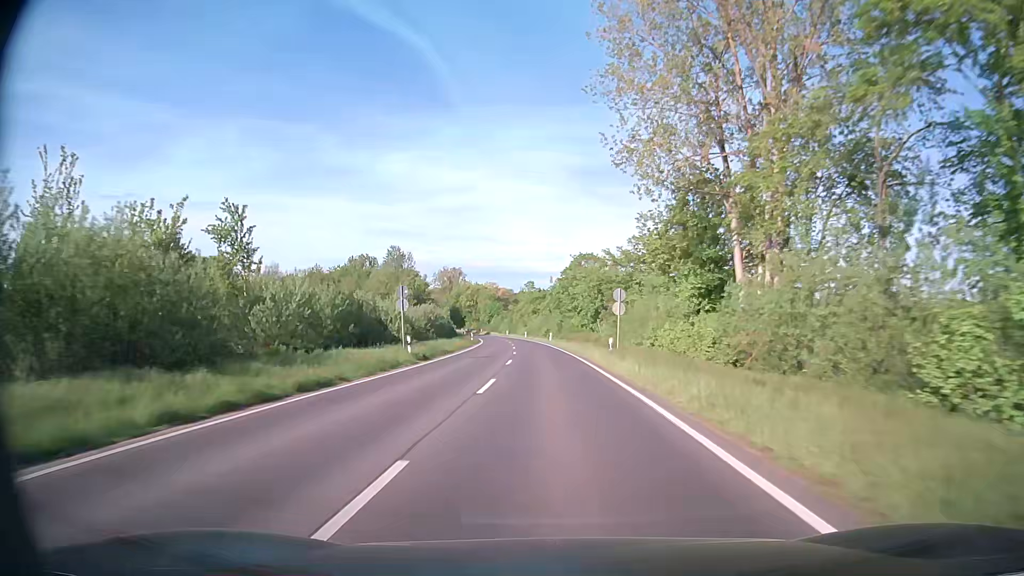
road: secondary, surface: asphalt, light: Day
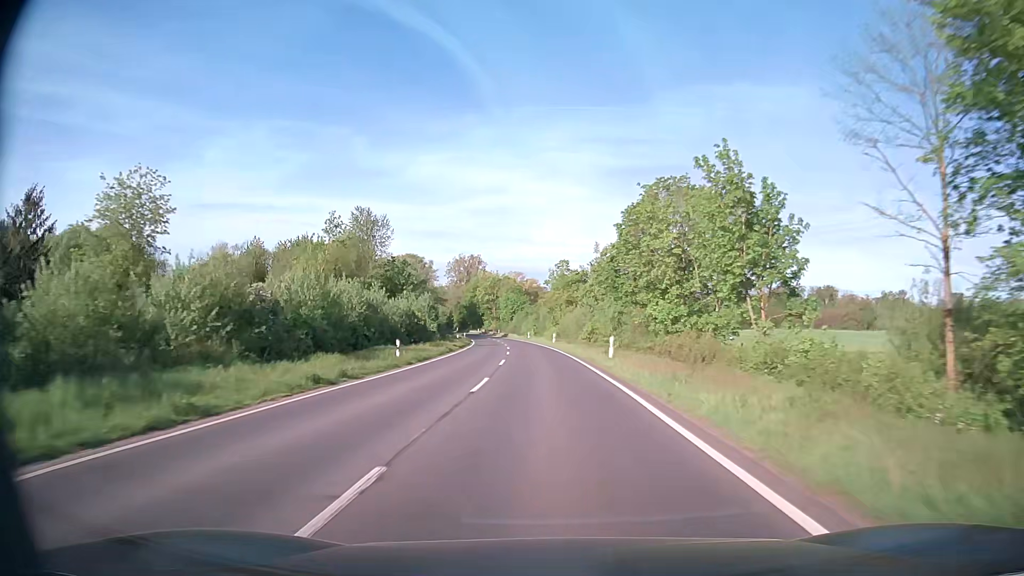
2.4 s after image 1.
(-1.3, +50.8) m; -3°
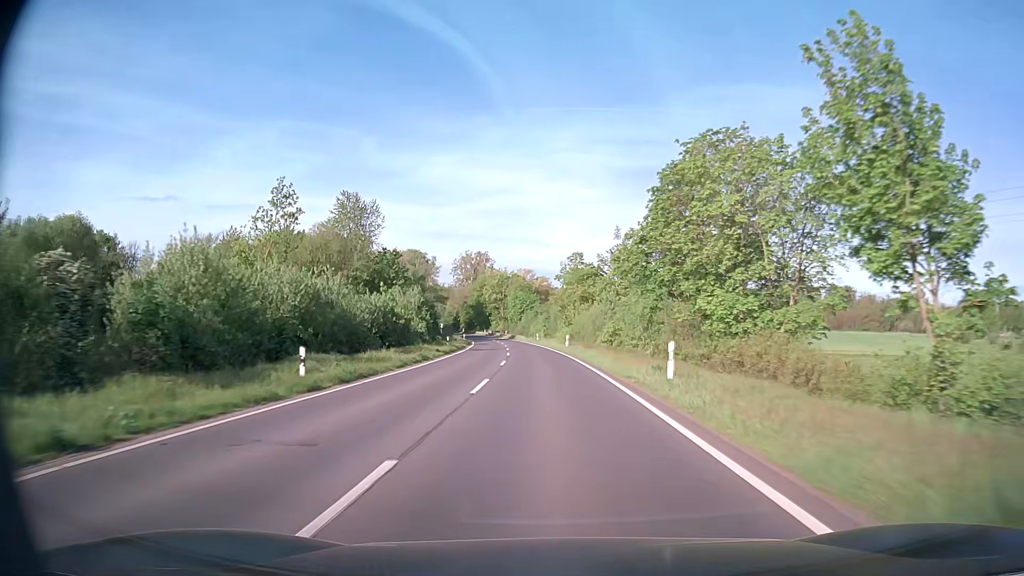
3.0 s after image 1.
(-0.1, +12.7) m; -1°
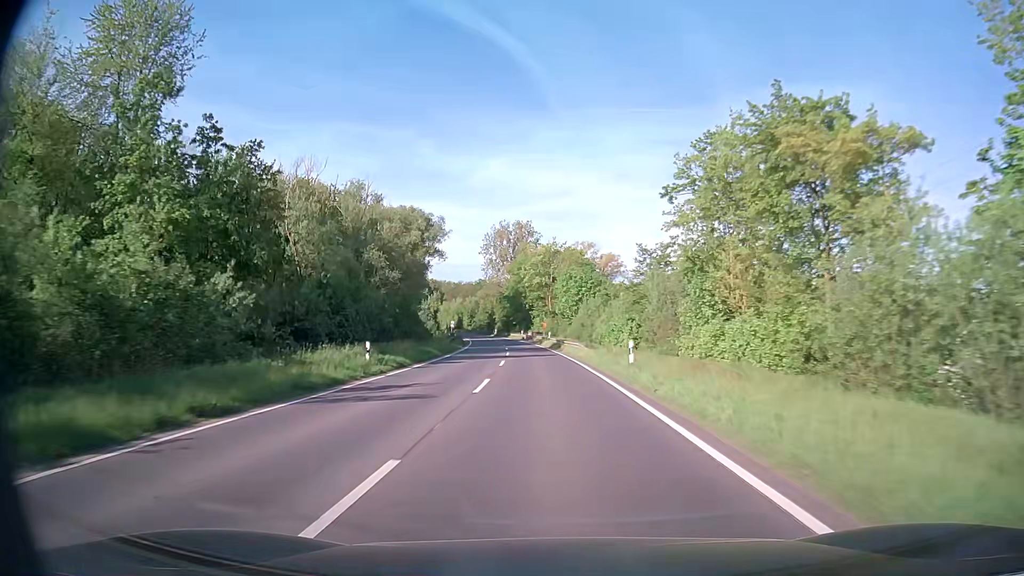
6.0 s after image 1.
(-2.5, +63.2) m; -5°
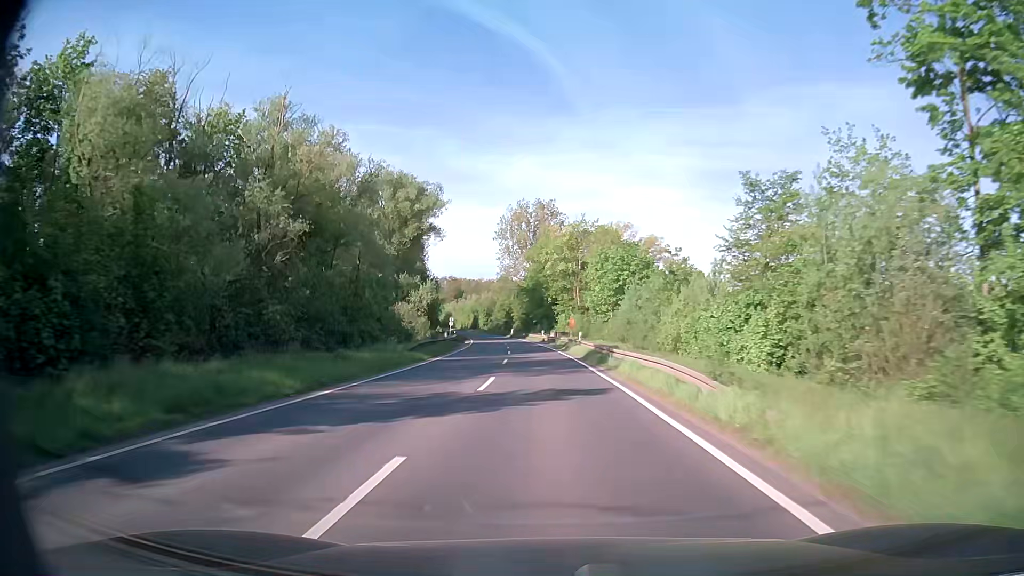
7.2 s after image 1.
(-0.5, +25.3) m; -2°
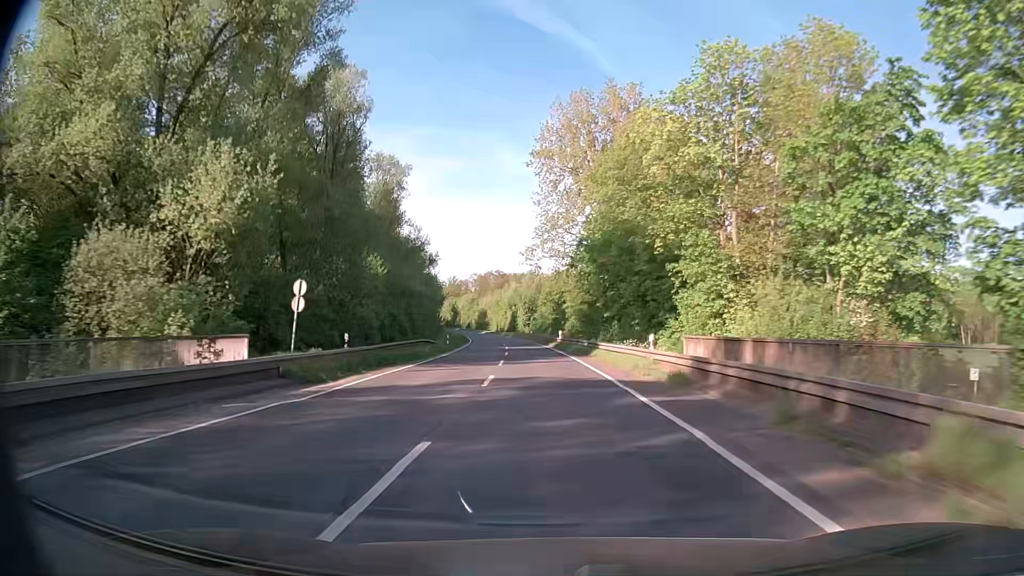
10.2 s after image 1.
(-2.8, +63.2) m; -5°
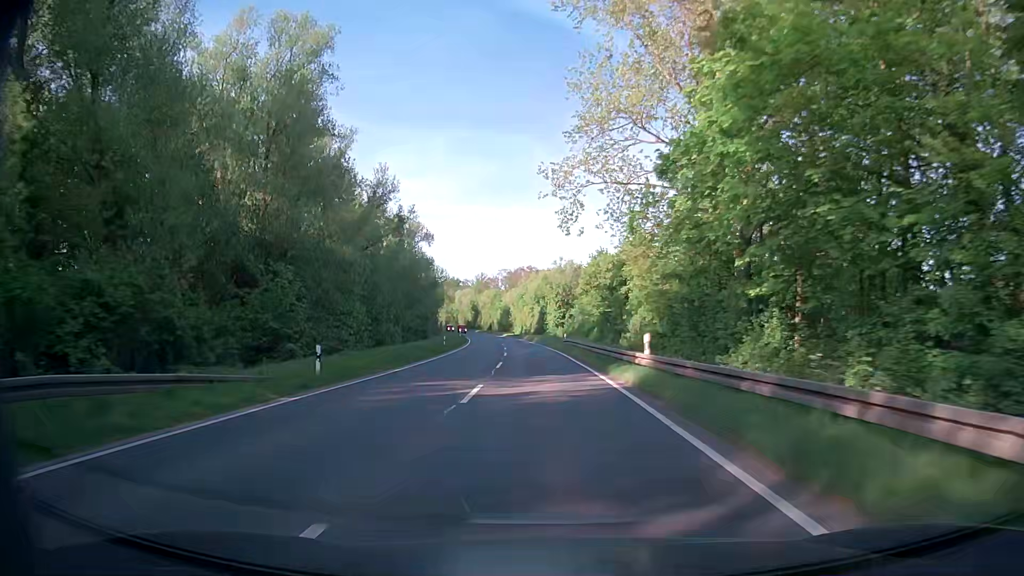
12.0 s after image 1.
(-1.0, +37.9) m; -3°
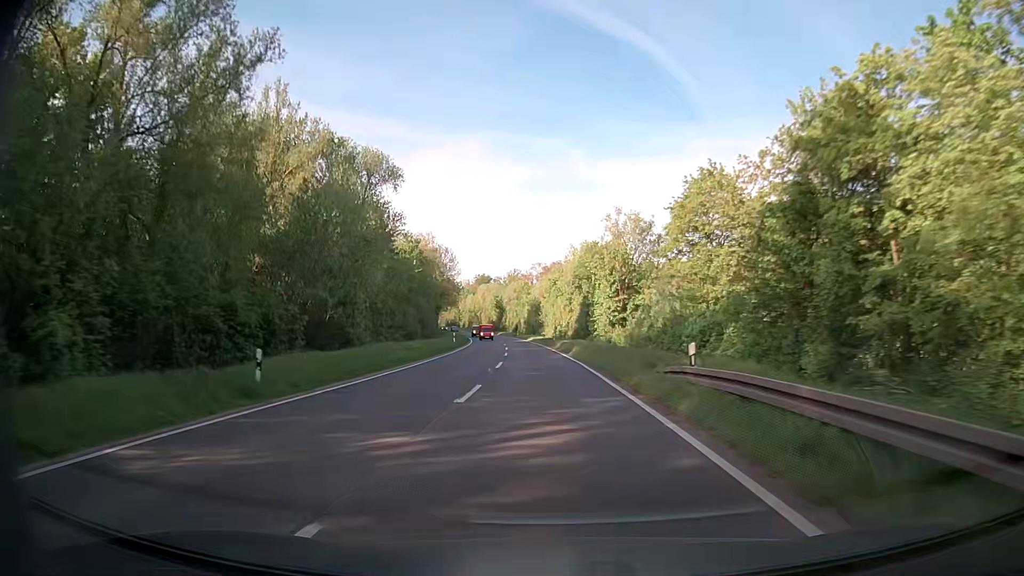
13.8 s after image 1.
(-1.0, +38.0) m; -3°
(0, +10) (0, +20) (-1, +30) (-1, +40) (-2, +50) (-2, +60) (-3, +70) (-4, +80) (-6, +90) (-7, +100) m
